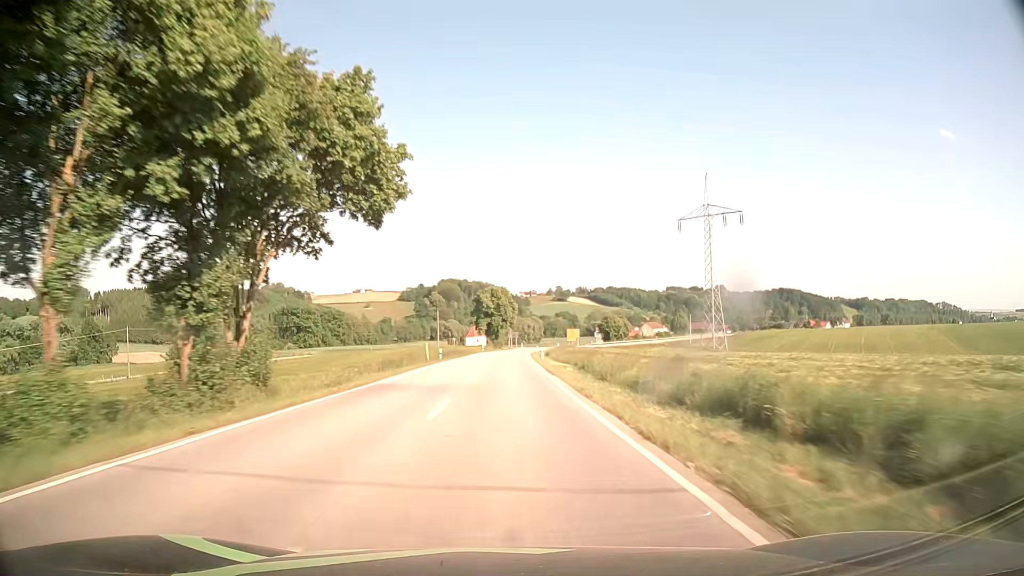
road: secondary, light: Day
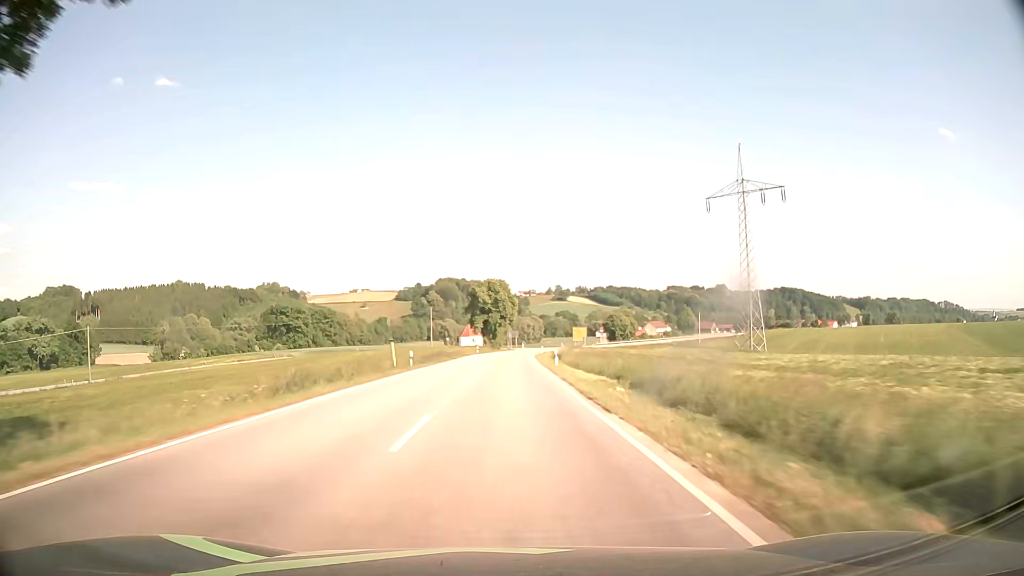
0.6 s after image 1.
(0.0, +15.8) m; 0°
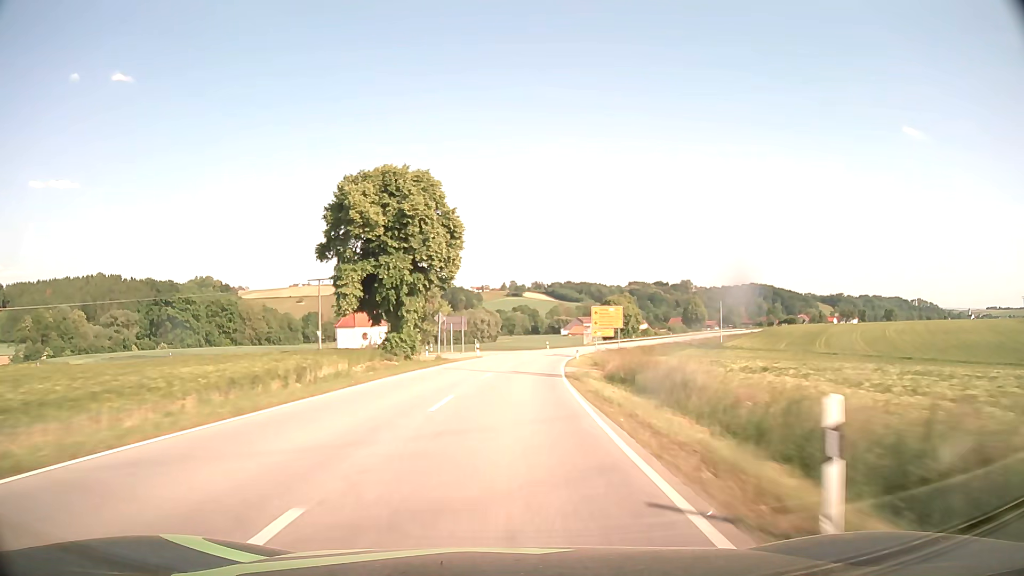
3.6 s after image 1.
(+1.4, +78.9) m; +3°
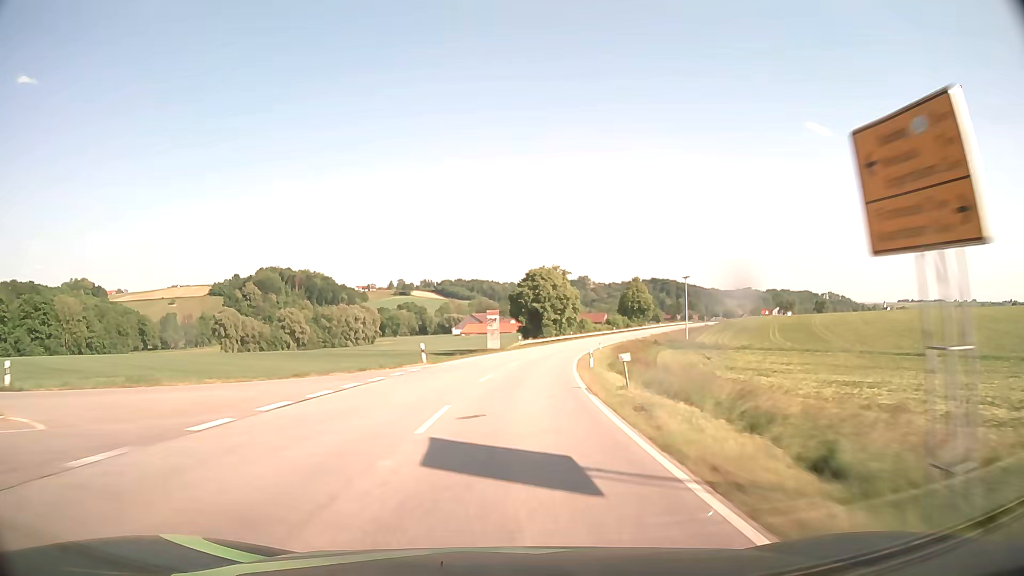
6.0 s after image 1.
(+4.6, +62.9) m; +9°
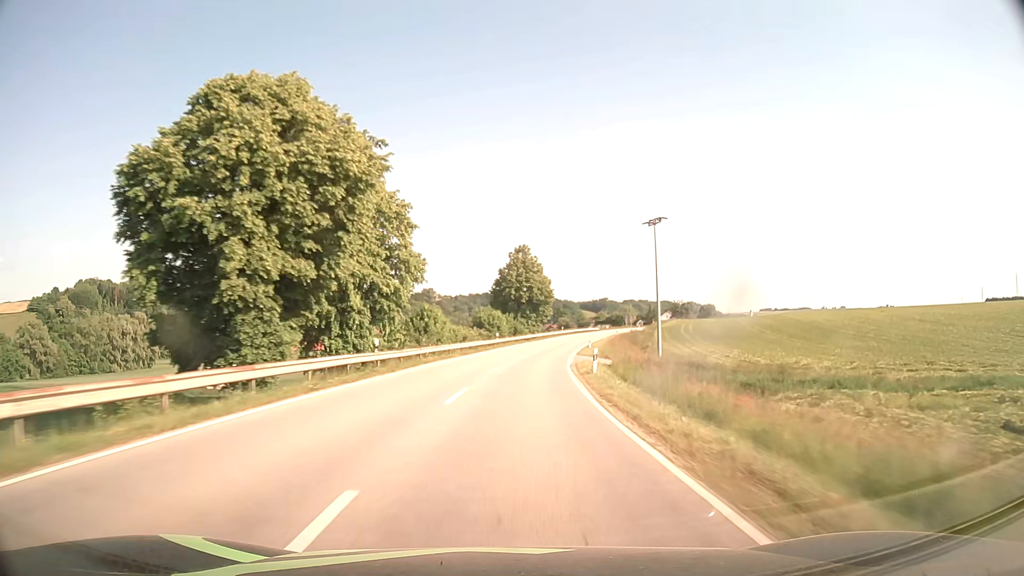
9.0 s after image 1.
(+9.4, +78.2) m; +13°
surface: asphalt
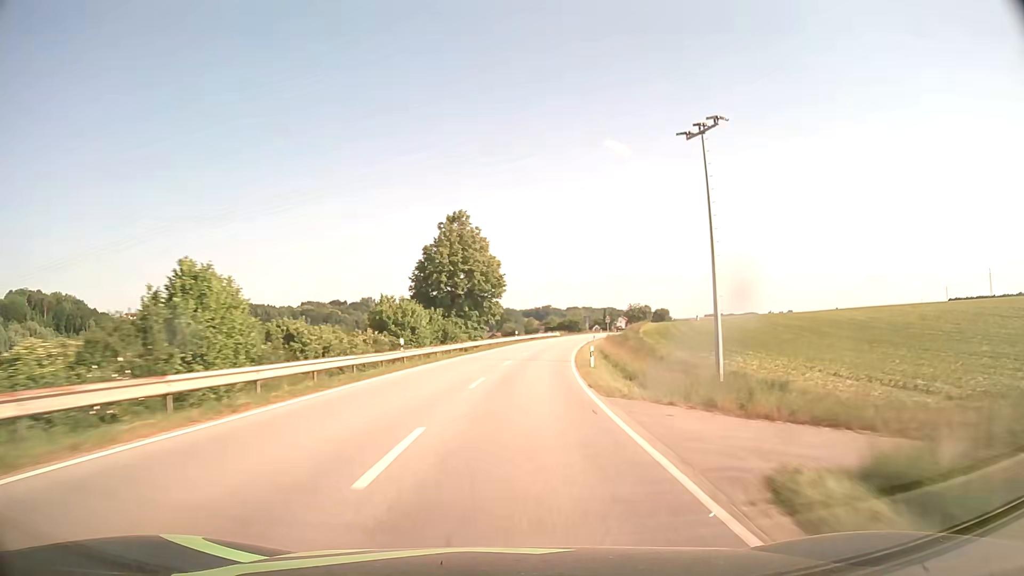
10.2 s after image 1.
(+1.4, +31.5) m; +5°
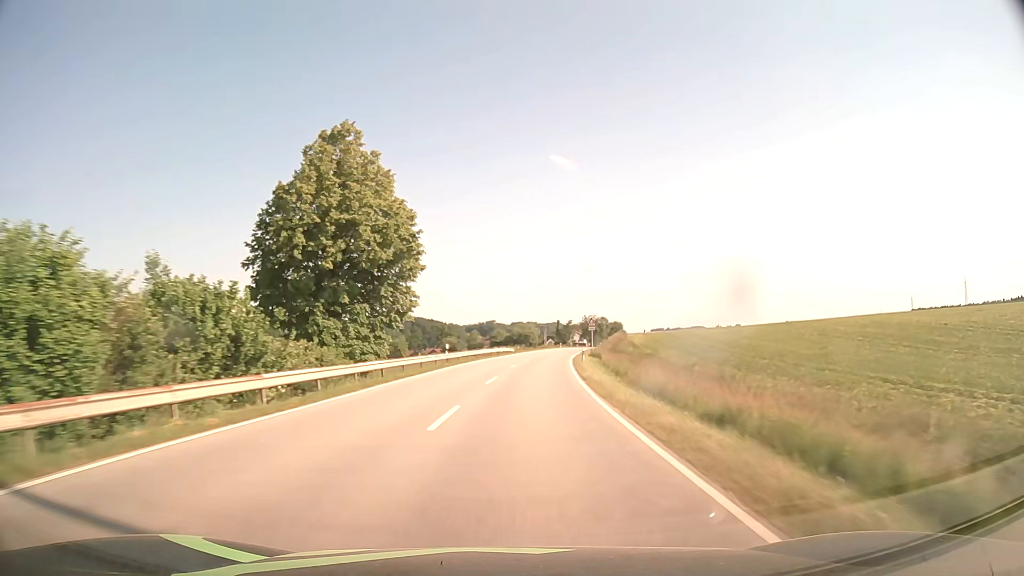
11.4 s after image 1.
(+1.3, +31.4) m; +5°
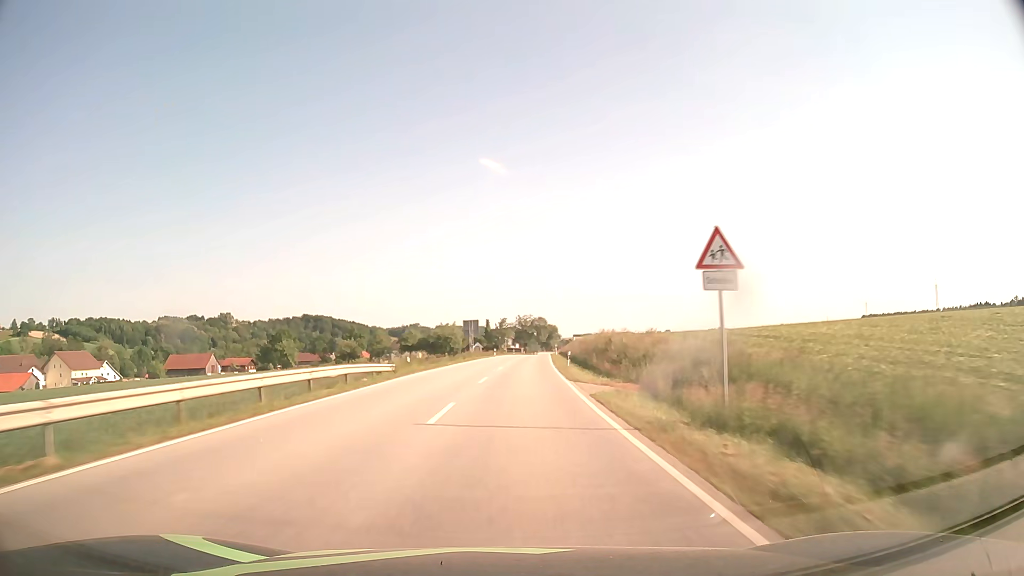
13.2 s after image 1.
(+2.8, +46.9) m; +6°
